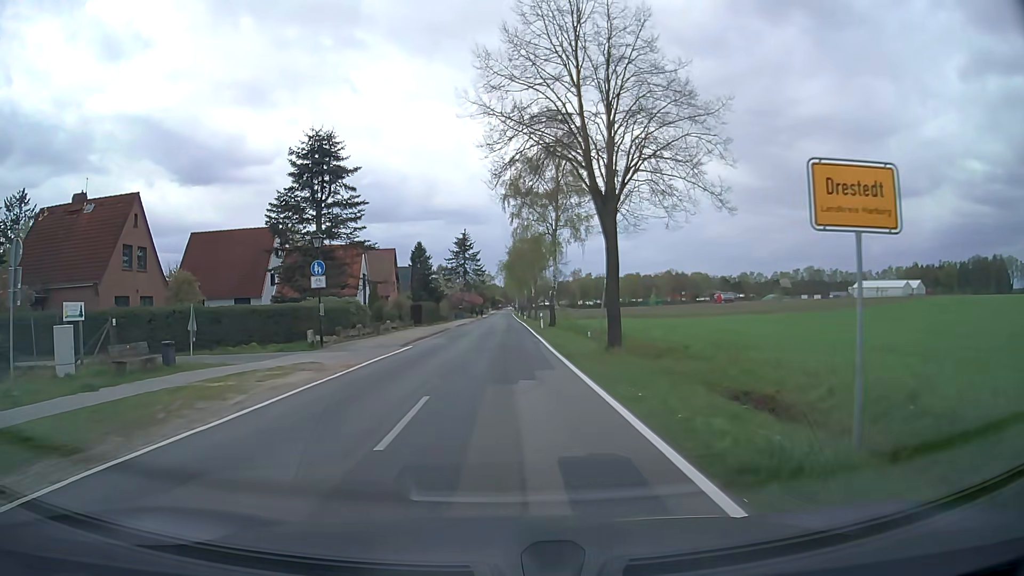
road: secondary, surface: asphalt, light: Day
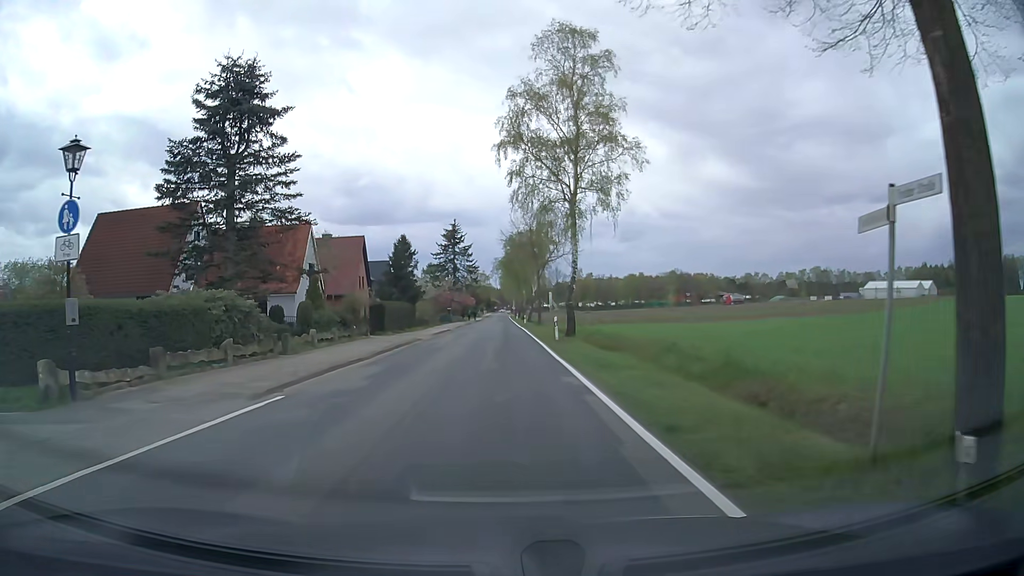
(+0.1, +16.5) m; +1°
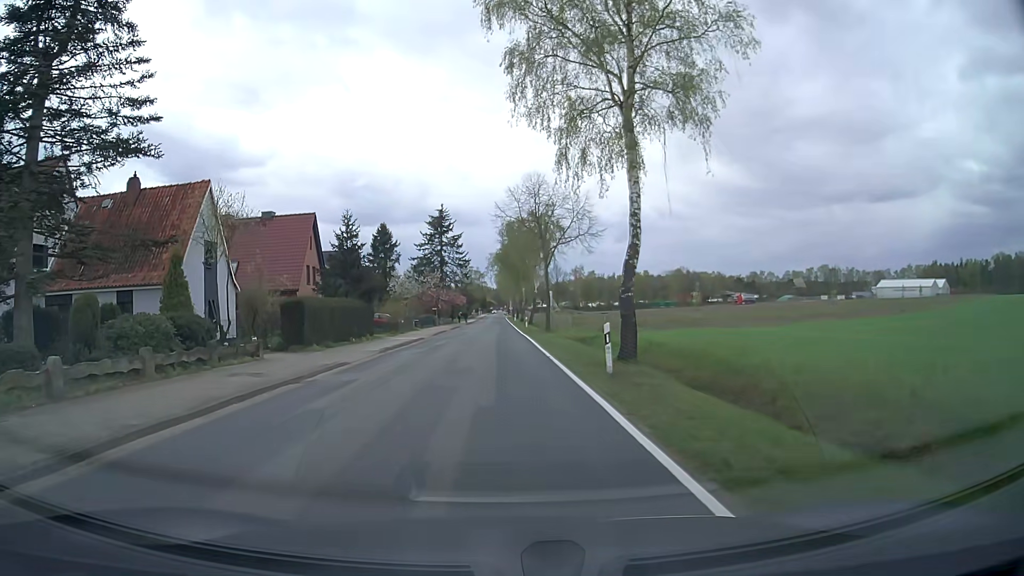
(0.0, +16.7) m; 0°
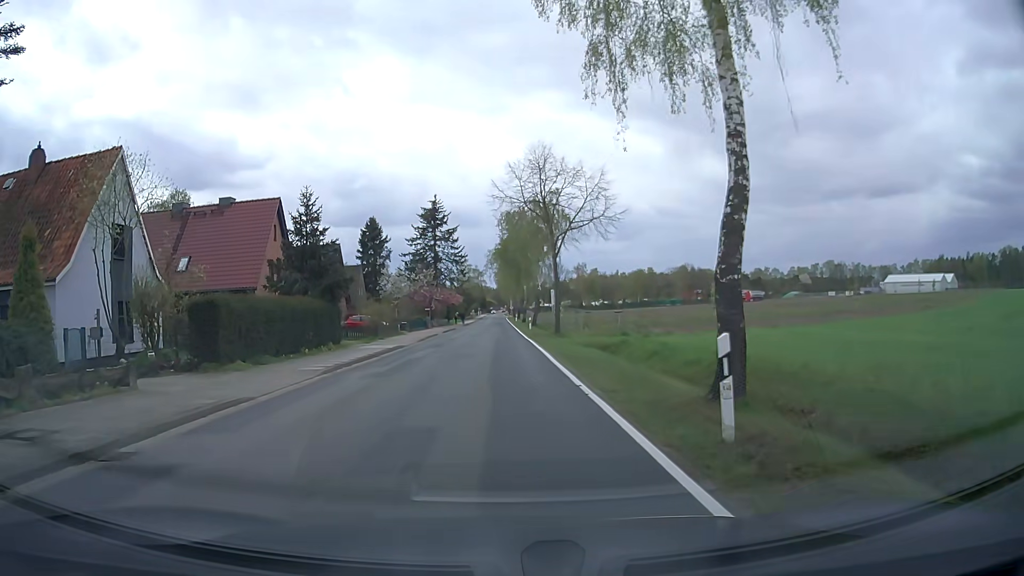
(0.0, +8.1) m; 0°
